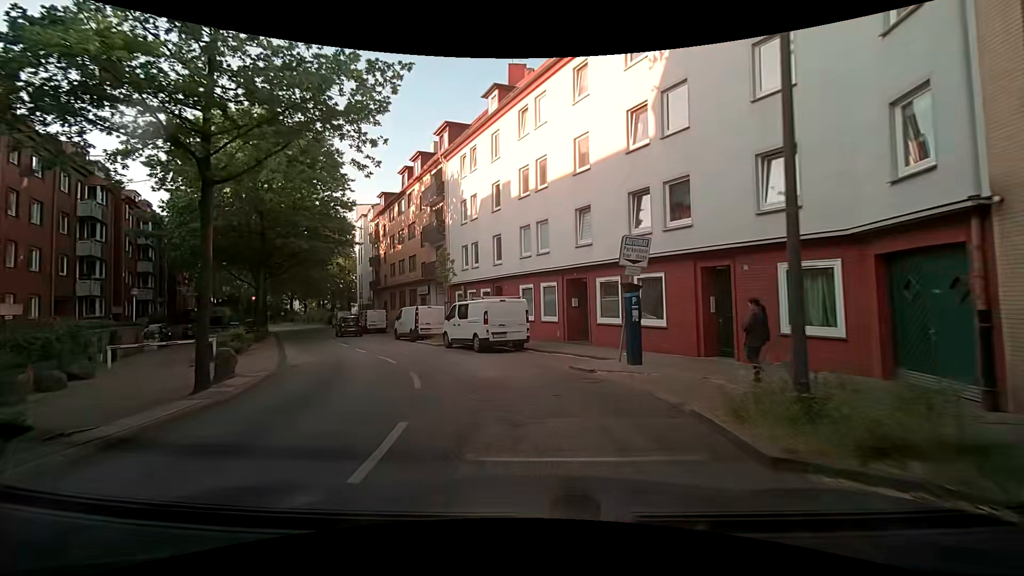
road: secondary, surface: asphalt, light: Day
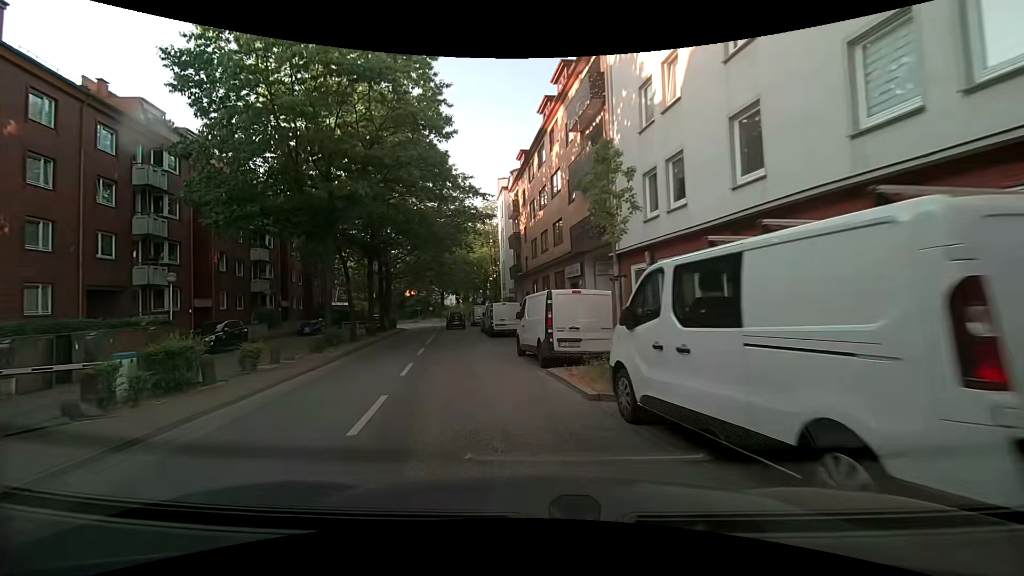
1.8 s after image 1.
(-2.3, +15.2) m; -18°
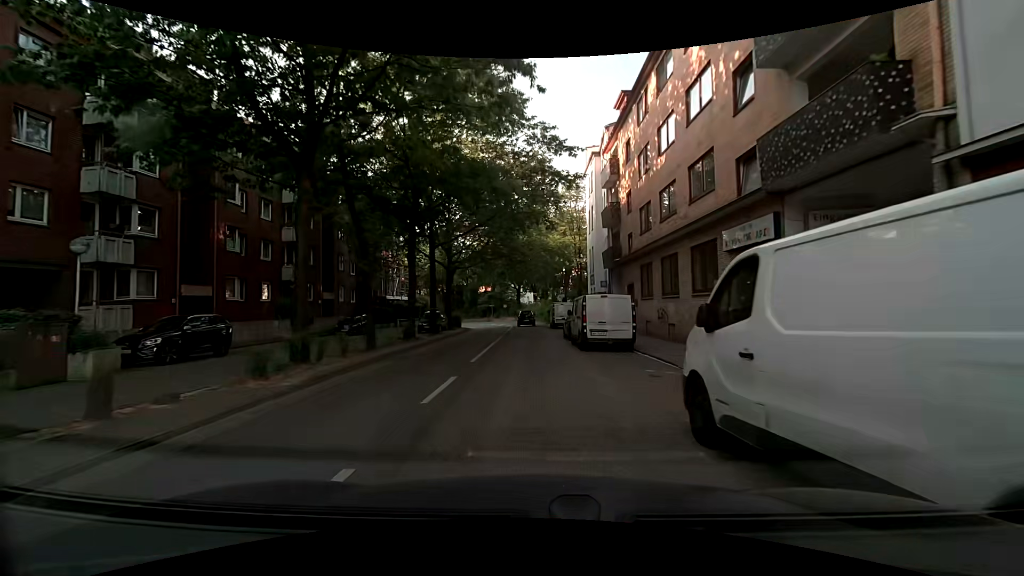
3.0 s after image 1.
(-1.3, +10.8) m; -11°
